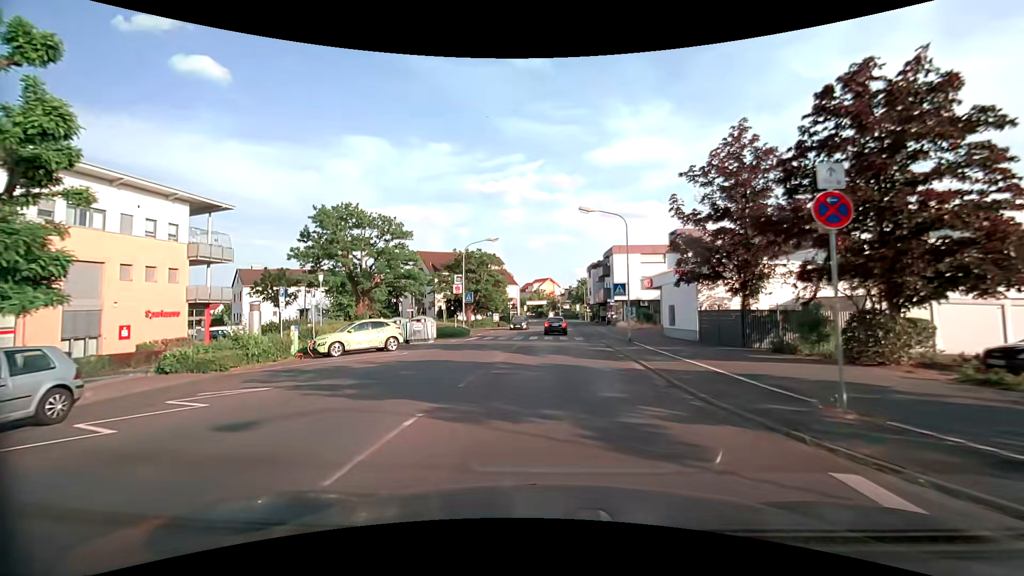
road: tertiary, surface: asphalt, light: Day
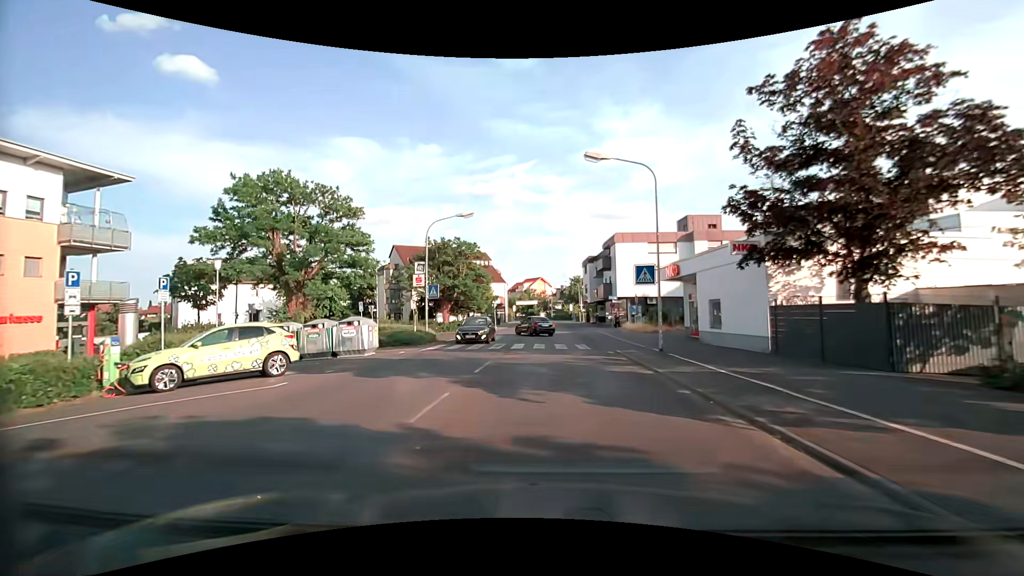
(+0.1, +9.6) m; +1°
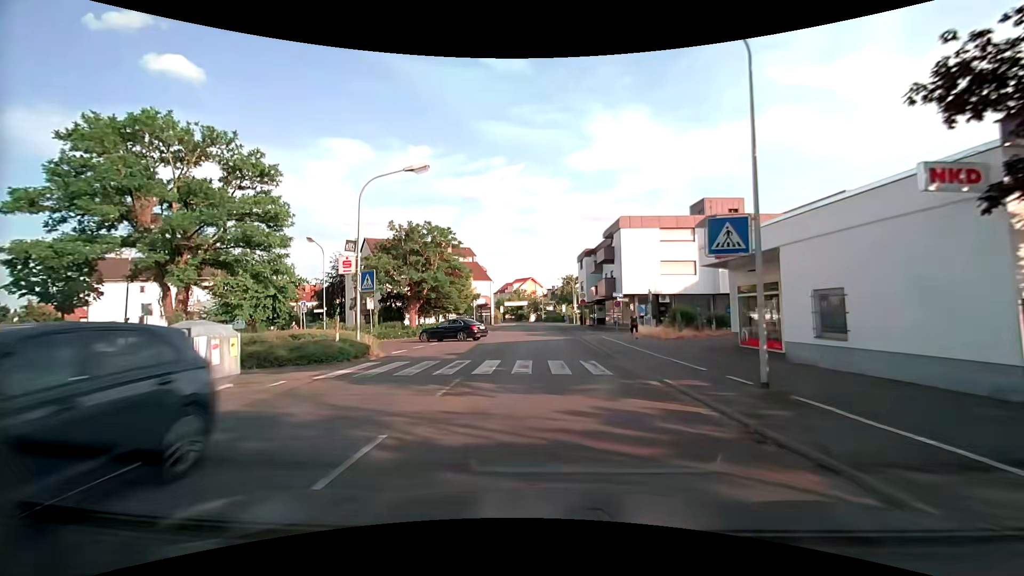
(+0.1, +9.5) m; +1°
